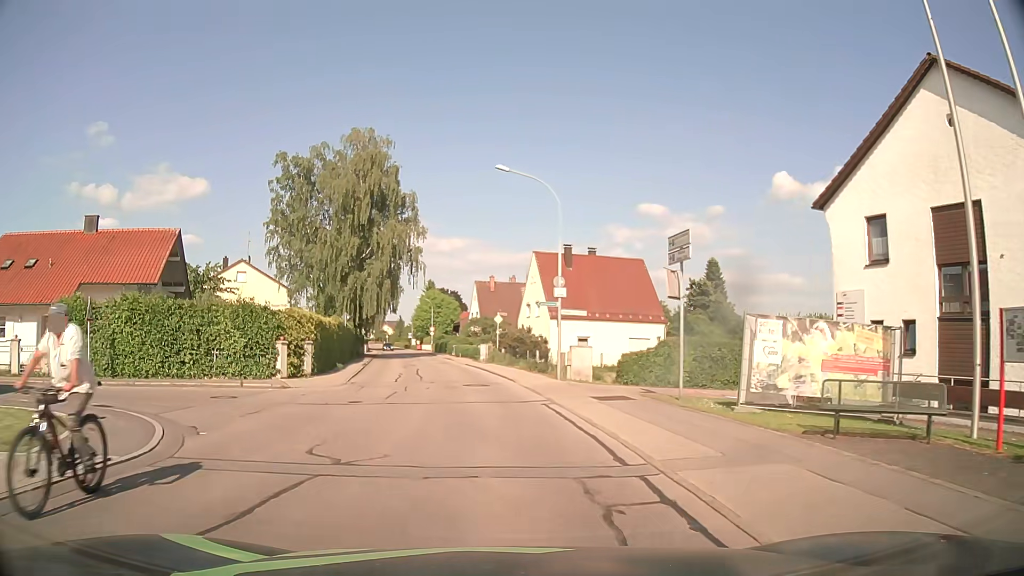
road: residential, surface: asphalt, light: Day
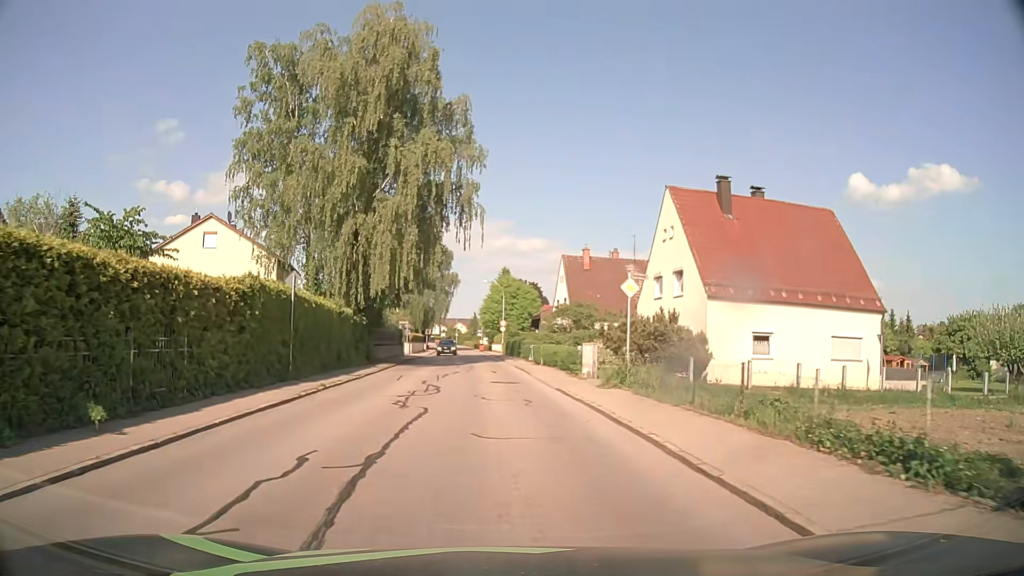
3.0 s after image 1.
(-1.5, +23.3) m; -7°
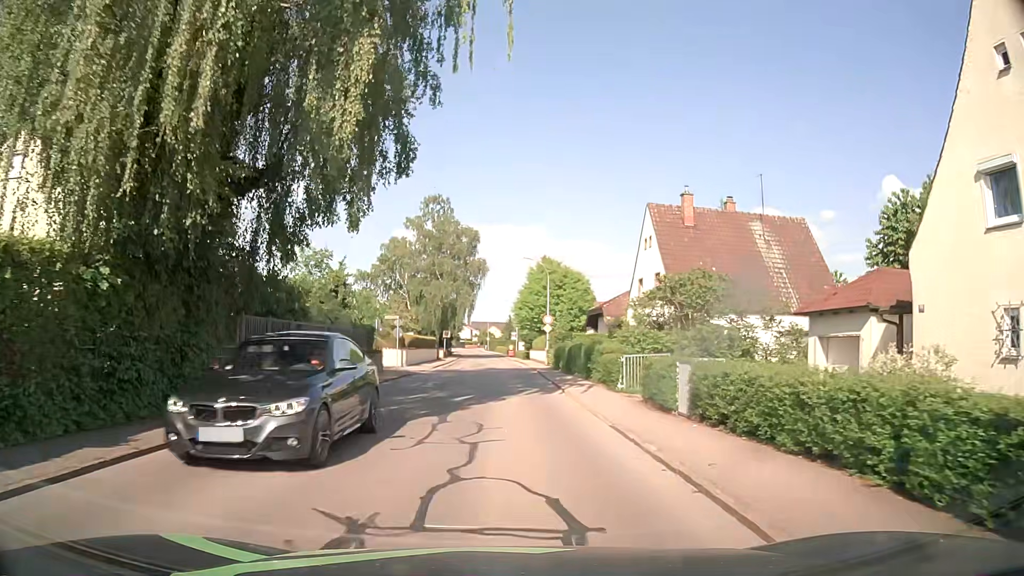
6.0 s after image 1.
(-0.4, +23.3) m; -3°
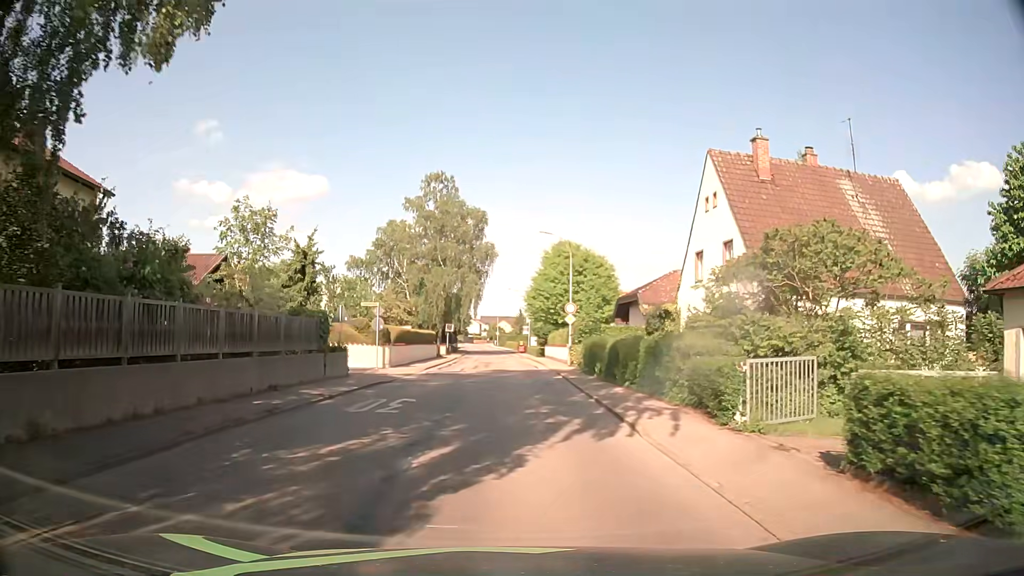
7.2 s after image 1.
(-0.1, +9.3) m; -1°
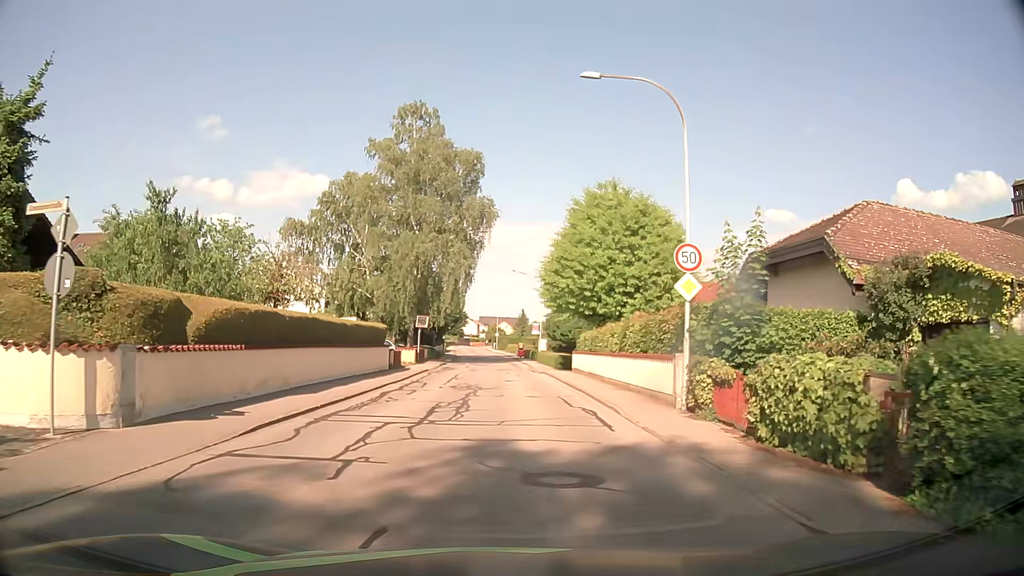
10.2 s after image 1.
(0.0, +23.4) m; 0°
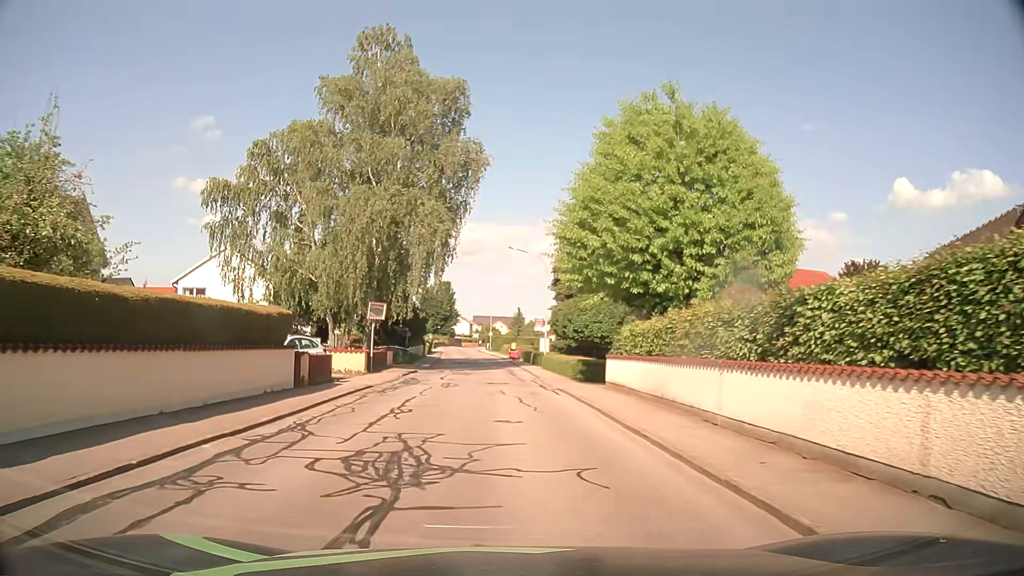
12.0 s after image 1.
(0.0, +14.0) m; 0°
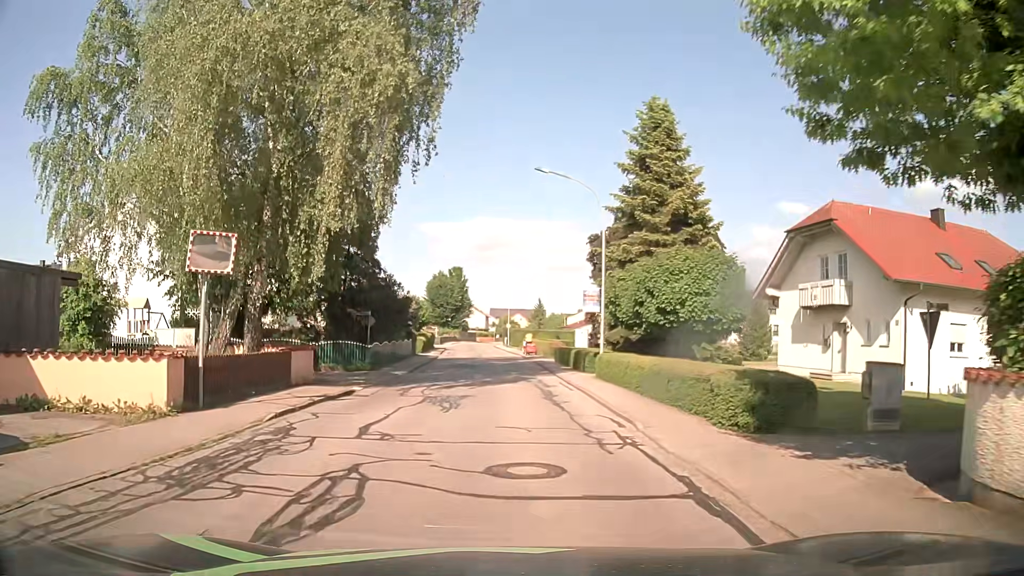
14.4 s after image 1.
(-0.2, +18.8) m; -1°
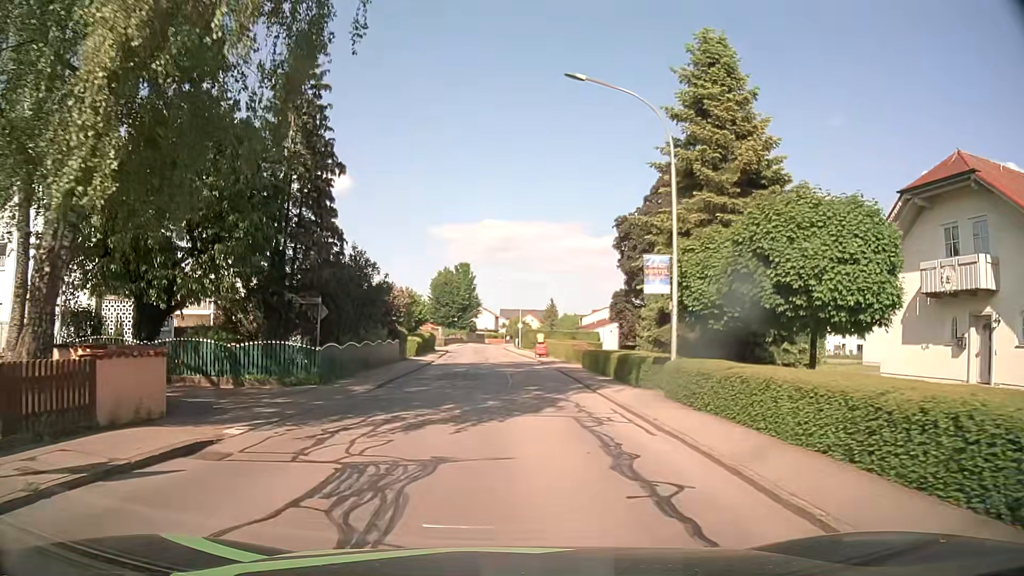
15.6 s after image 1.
(-0.2, +9.4) m; -1°
(0, +10) (0, +20) (0, +30) (-1, +40) (-1, +50) (-2, +60) (-2, +70) (-2, +80) (-3, +90) (-3, +100) m
